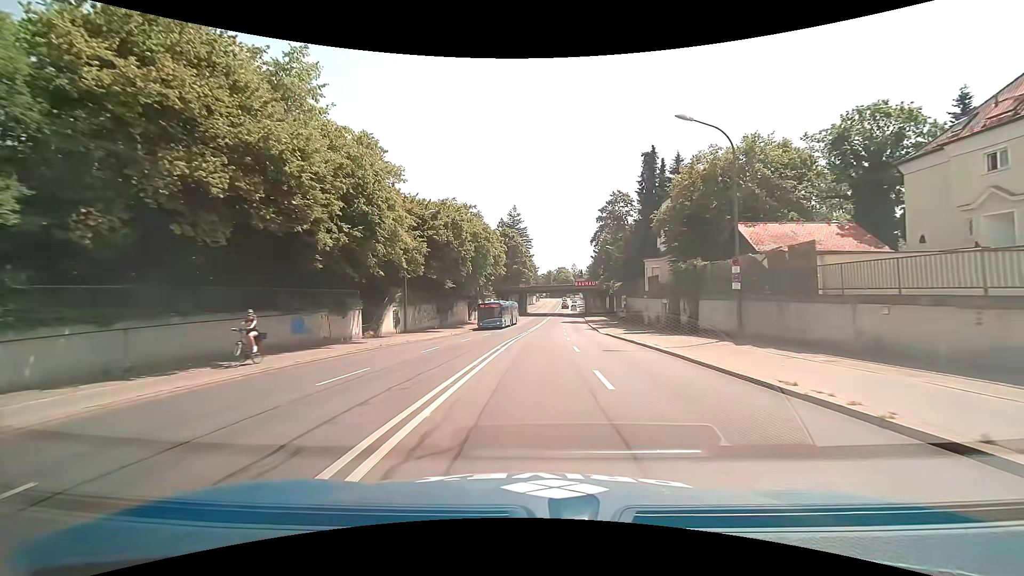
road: primary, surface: asphalt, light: Day
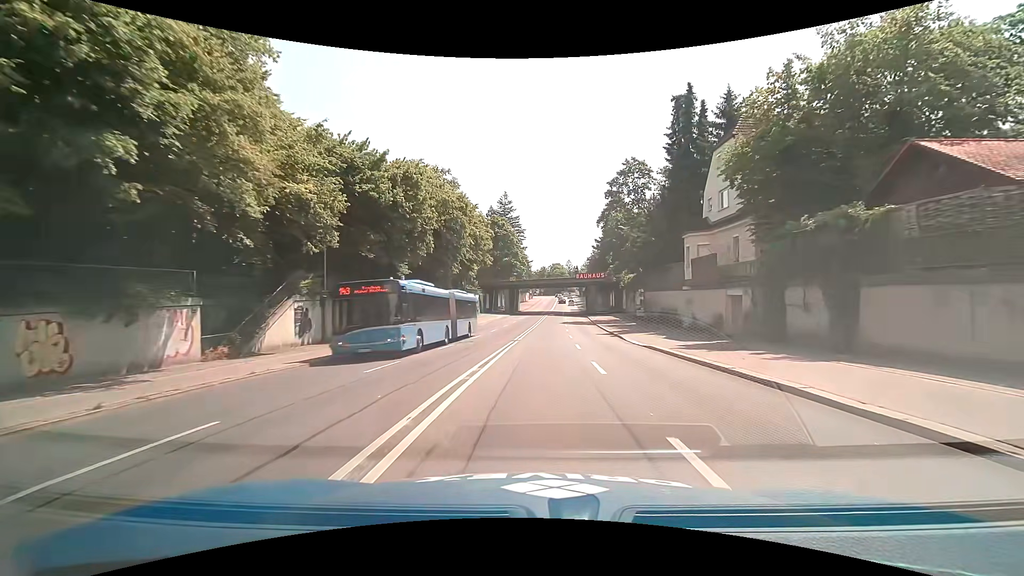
(+0.2, +15.5) m; +1°
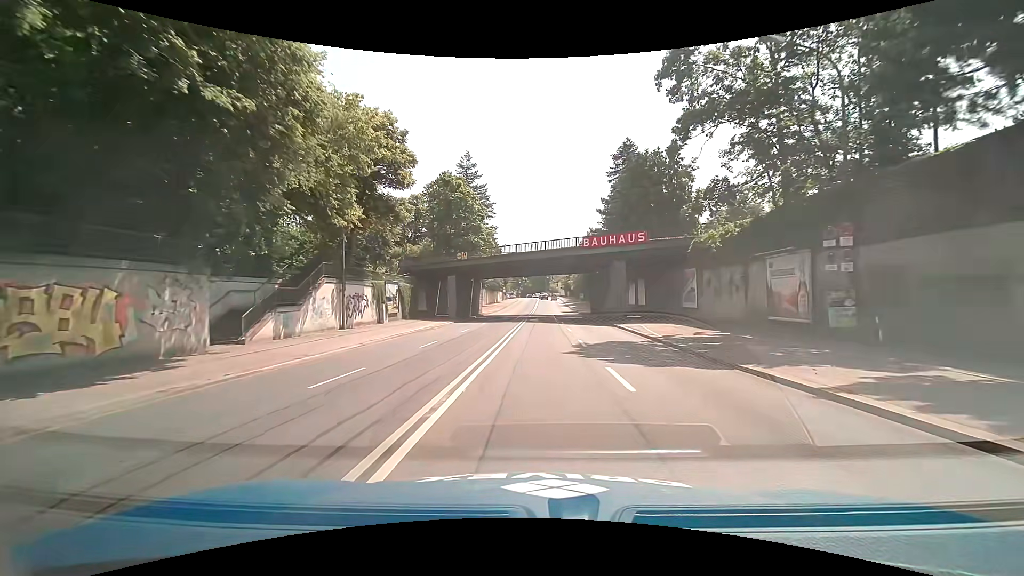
(+1.1, +39.3) m; +2°
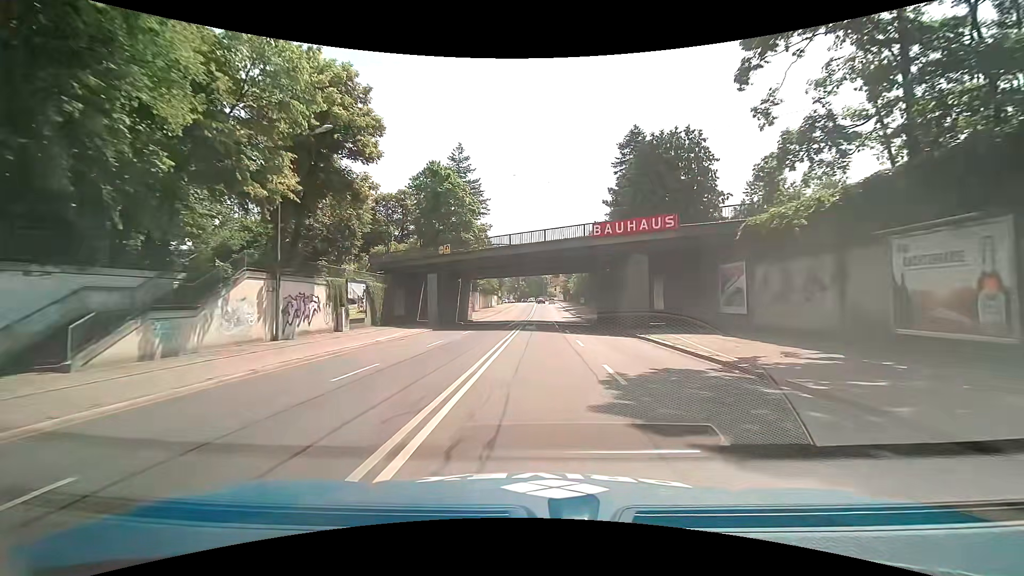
(+0.1, +8.0) m; +1°
(0, +10) (0, +20) (0, +30) (+1, +40) (+1, +50) (+1, +60) (+1, +70) (+2, +80) (+2, +90) (+2, +100) m
